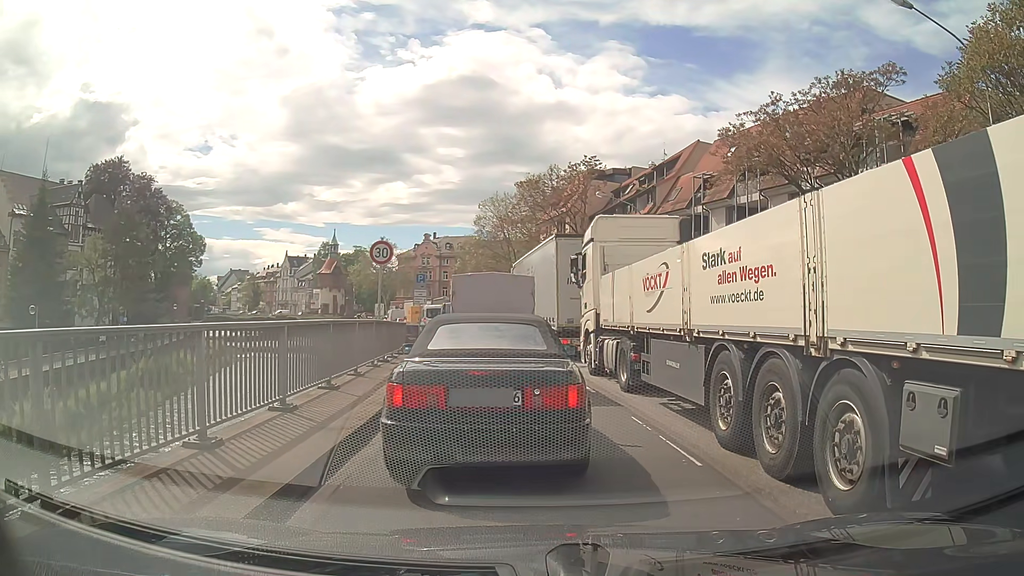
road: primary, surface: asphalt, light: Day
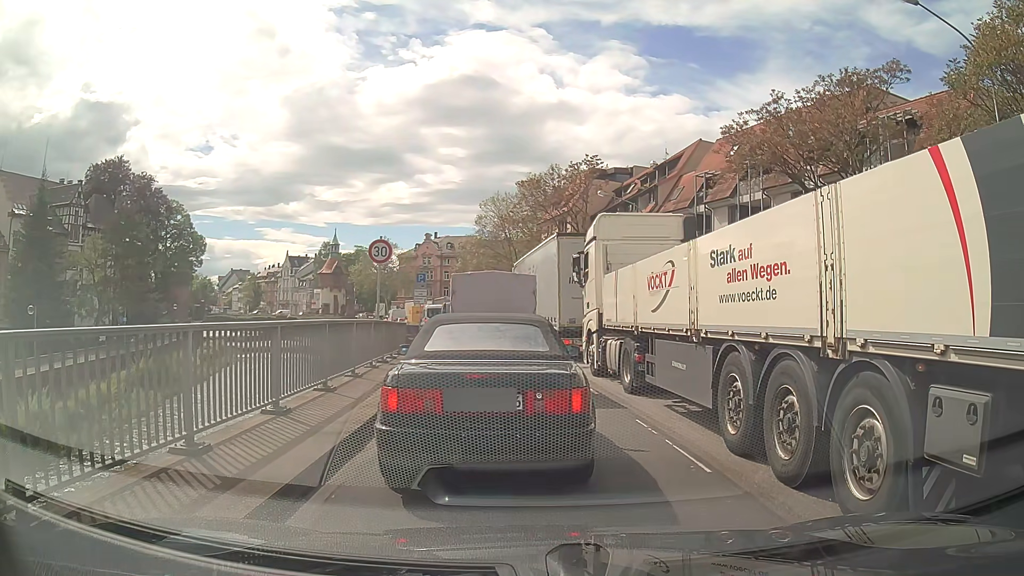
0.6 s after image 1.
(0.0, +0.2) m; 0°
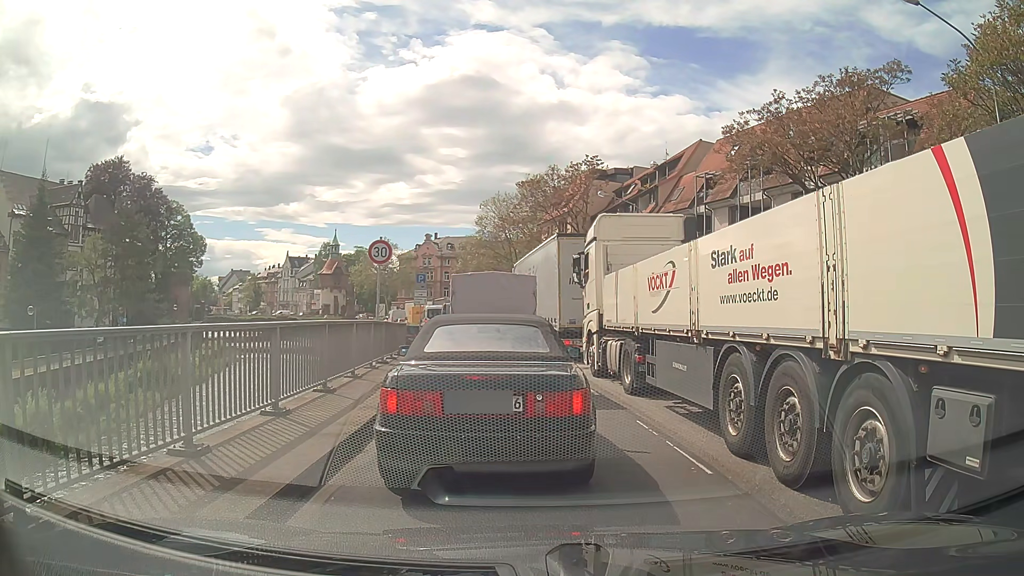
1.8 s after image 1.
(0.0, +0.1) m; 0°
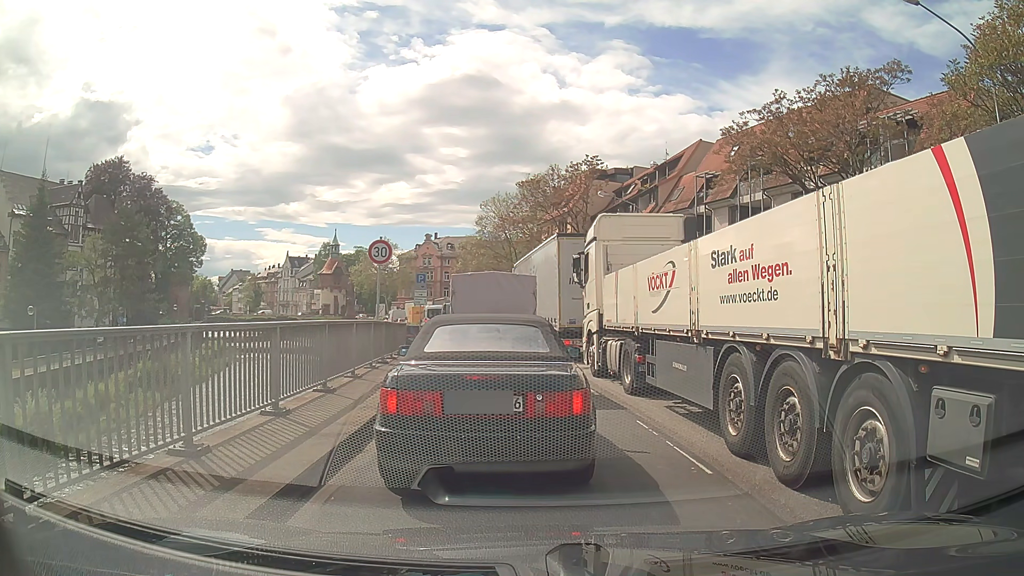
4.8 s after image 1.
(0.0, 0.0) m; 0°
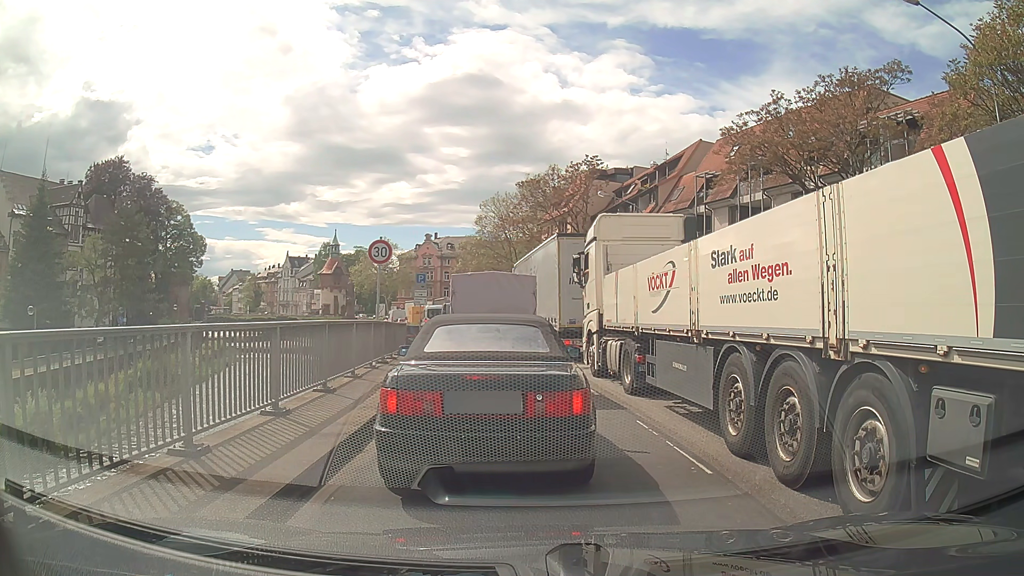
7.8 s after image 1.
(0.0, 0.0) m; 0°
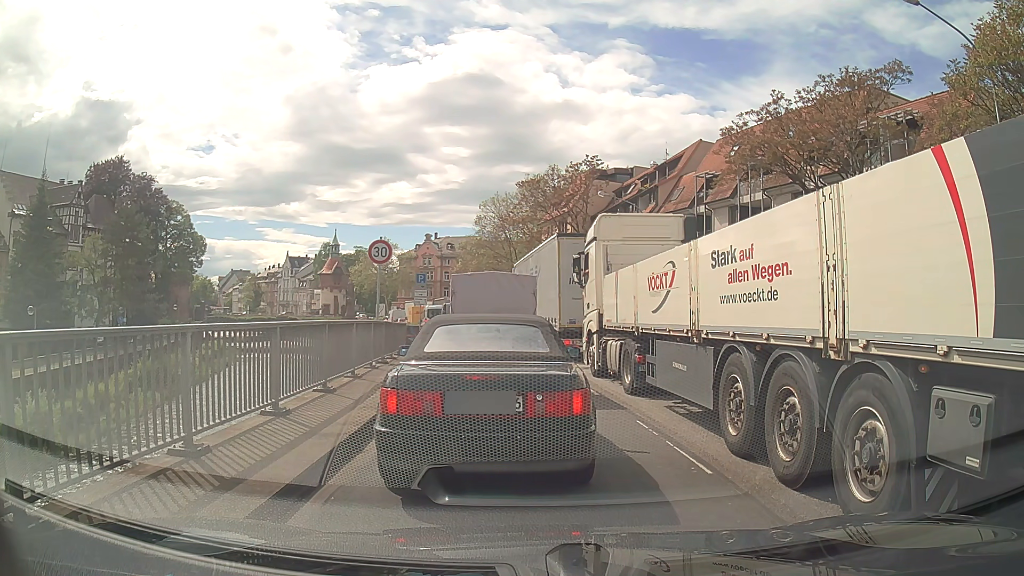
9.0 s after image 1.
(0.0, 0.0) m; 0°
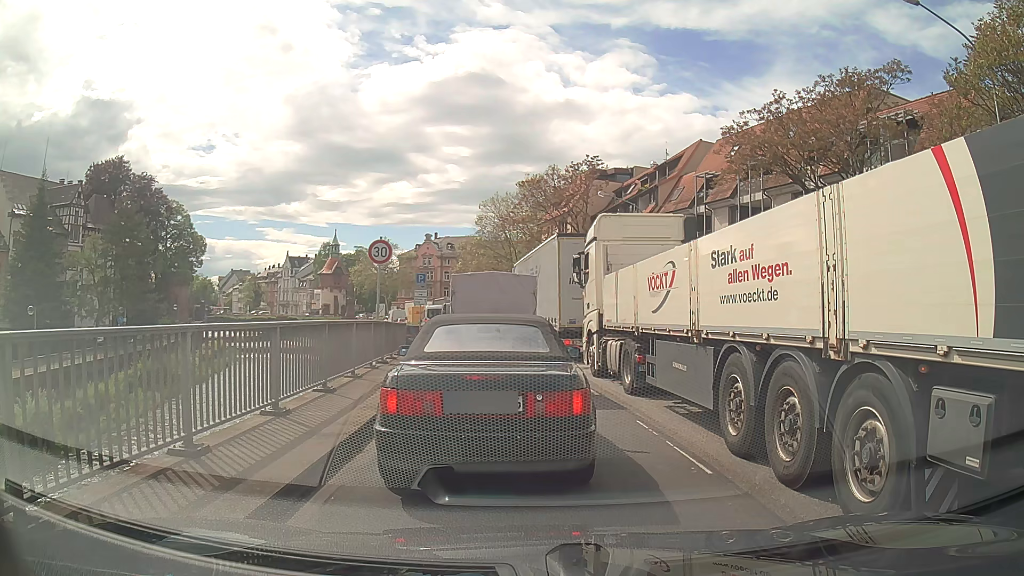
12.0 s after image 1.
(0.0, 0.0) m; 0°
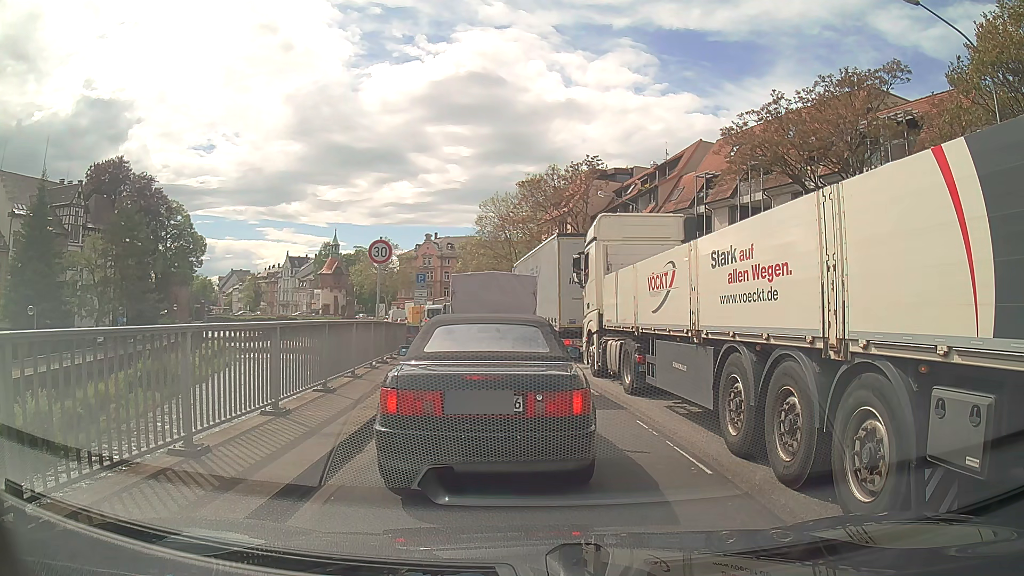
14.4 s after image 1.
(0.0, 0.0) m; 0°
(-1, +10) (-3, +20) (-5, +30) (-7, +39) (-9, +49) (-12, +59) (-16, +68) (-19, +77) (-23, +87) (-27, +96) m
